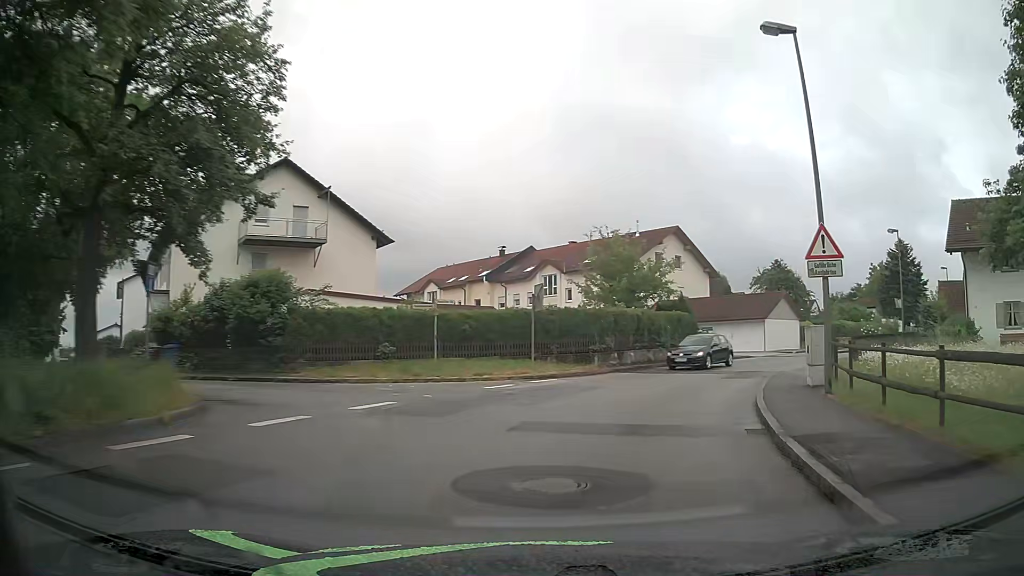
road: unclassified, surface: asphalt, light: Day
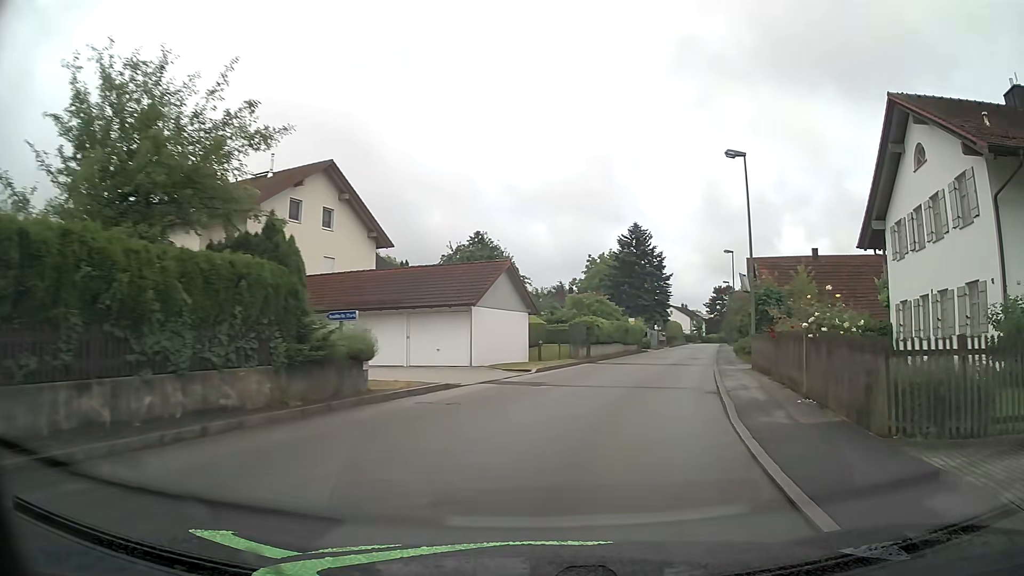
(+5.8, +22.5) m; +27°
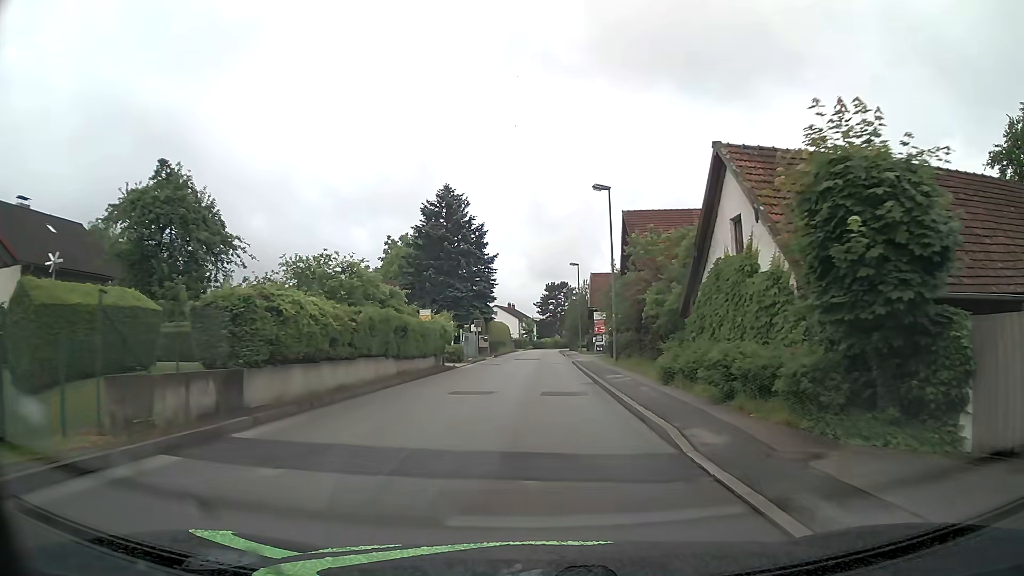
(+4.7, +24.8) m; +15°
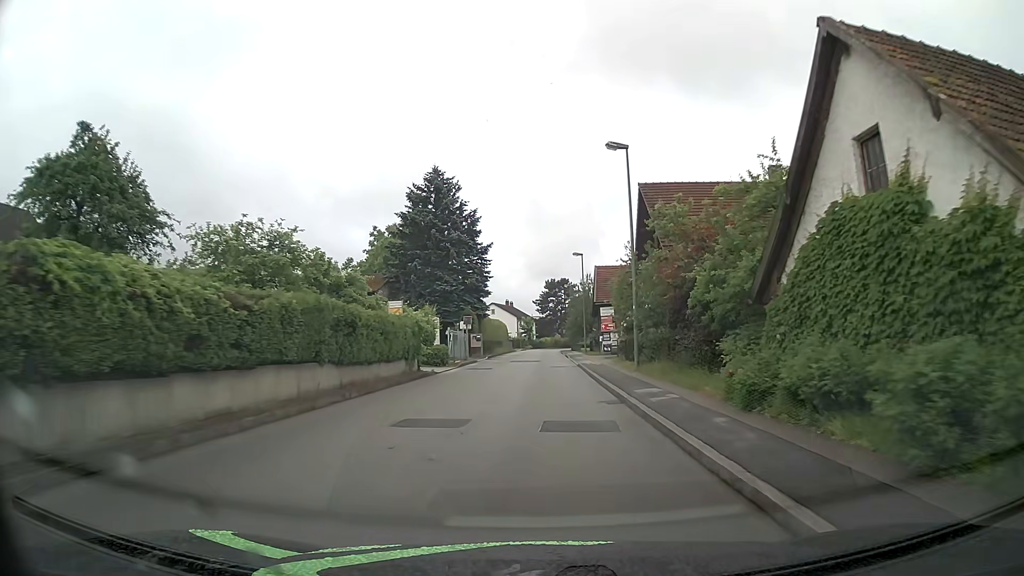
(0.0, +6.7) m; 0°
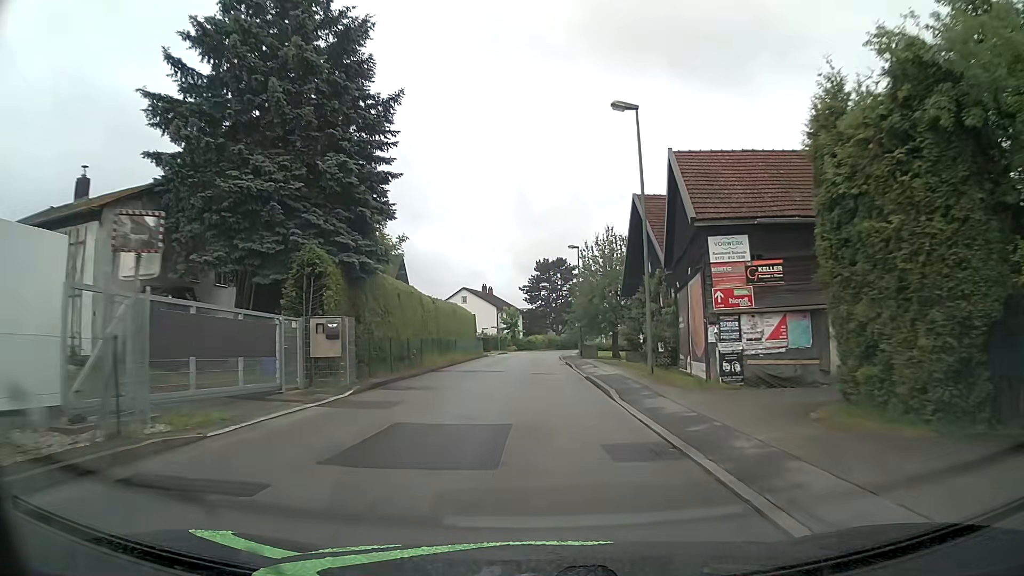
(+0.4, +35.3) m; 0°
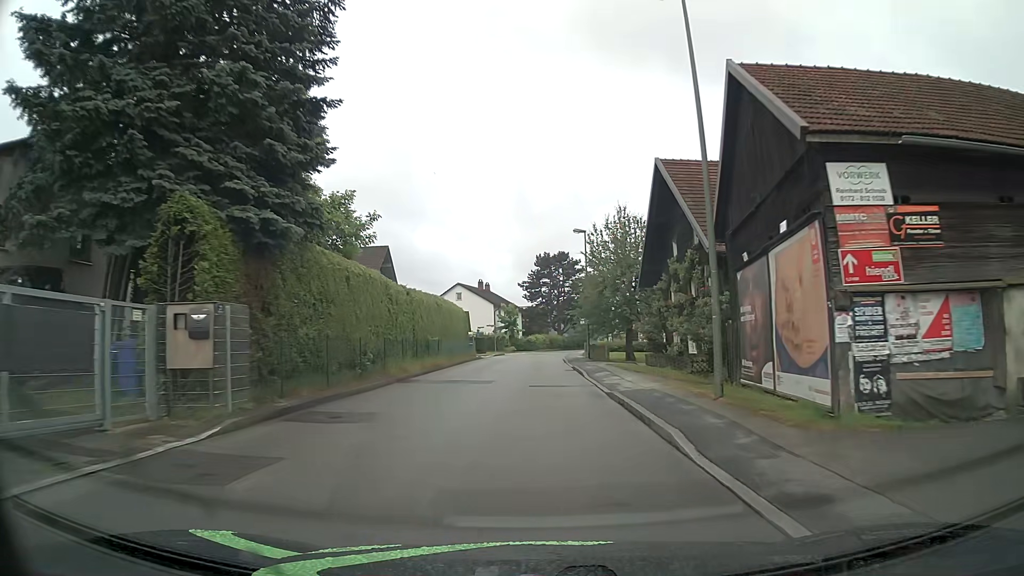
(+0.1, +7.2) m; 0°
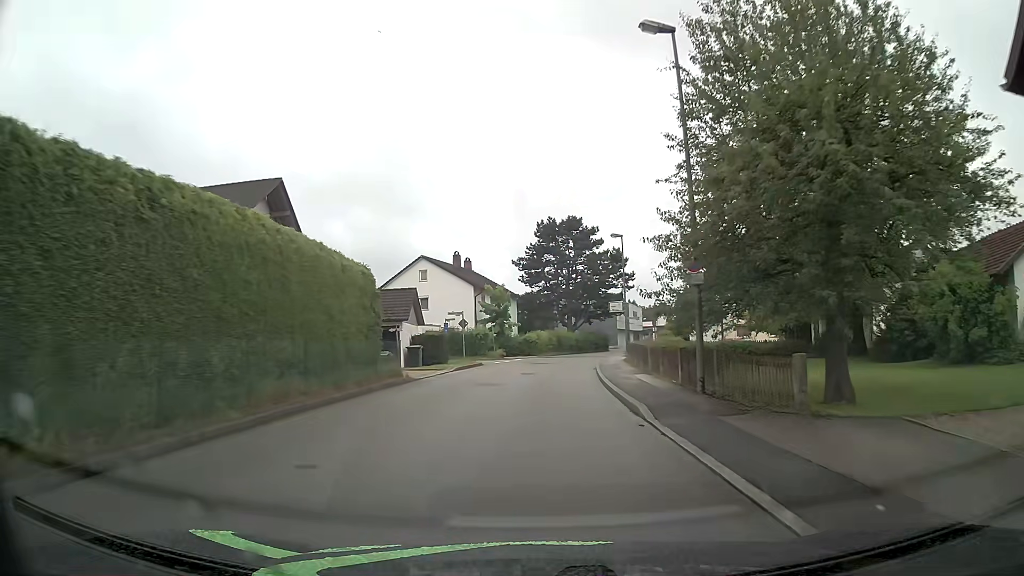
(-0.1, +29.1) m; -1°
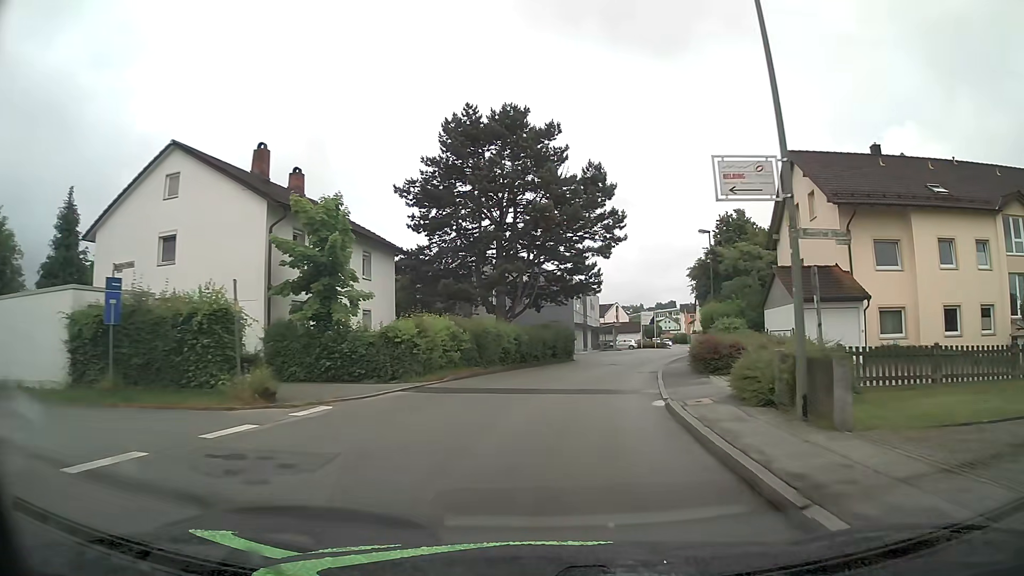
(+1.3, +36.1) m; +7°
(0, +10) (+1, +20) (+4, +30) (+6, +39) (+9, +49) (+12, +58) (+16, +68) (+19, +77) (+21, +87) (+23, +97) m
